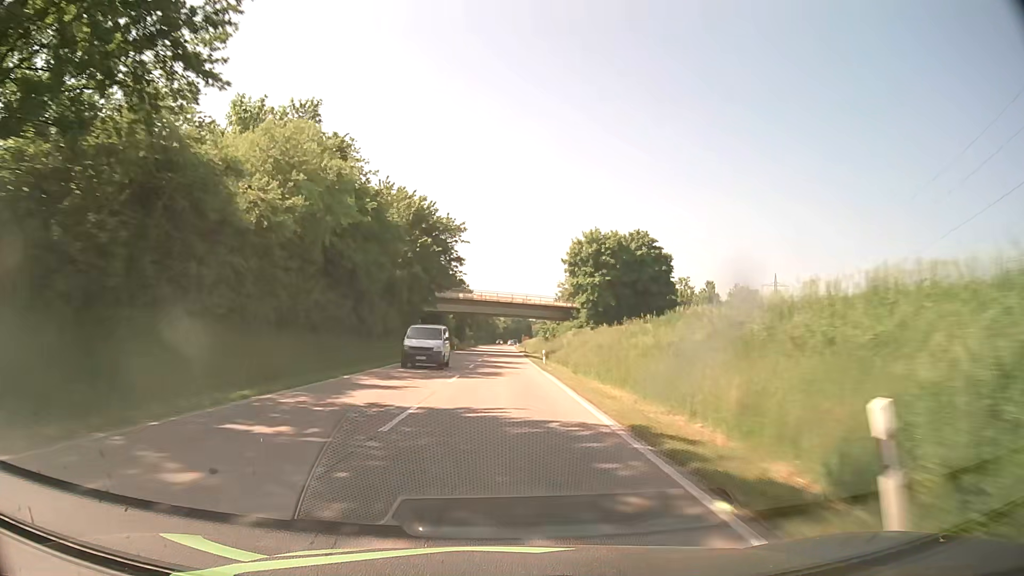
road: secondary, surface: asphalt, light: Day
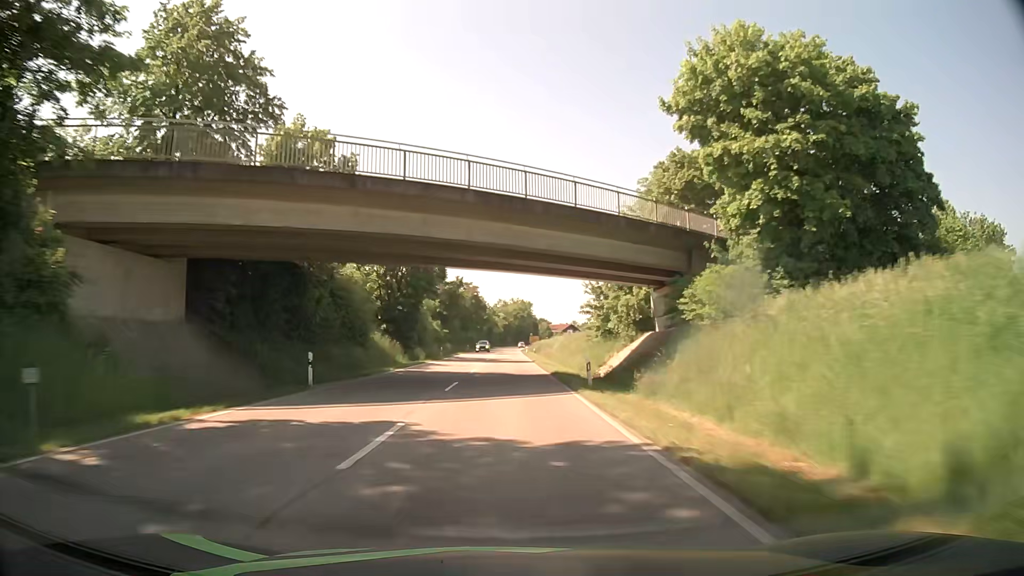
(-0.2, +63.0) m; 0°
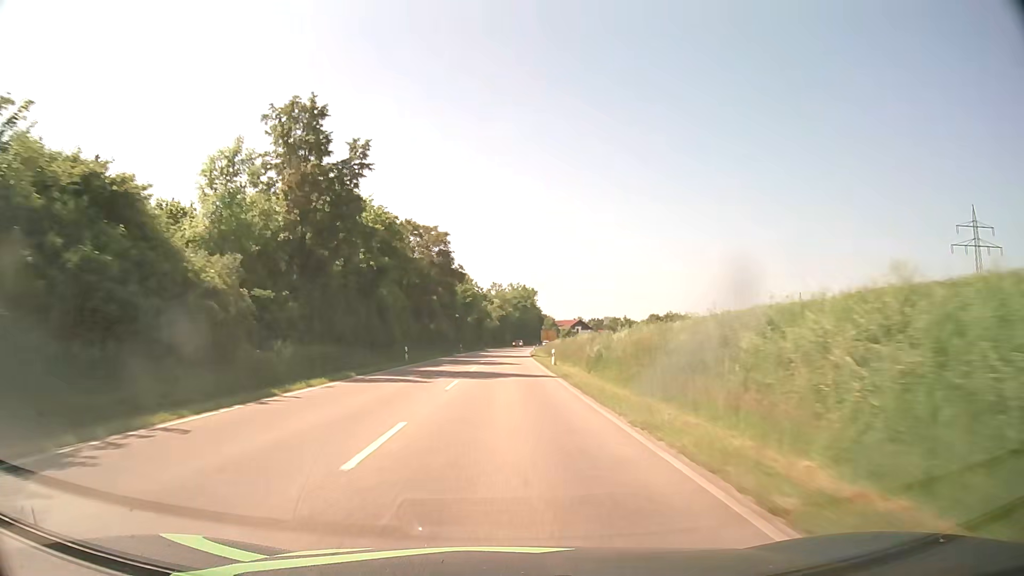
(0.0, +60.1) m; 0°
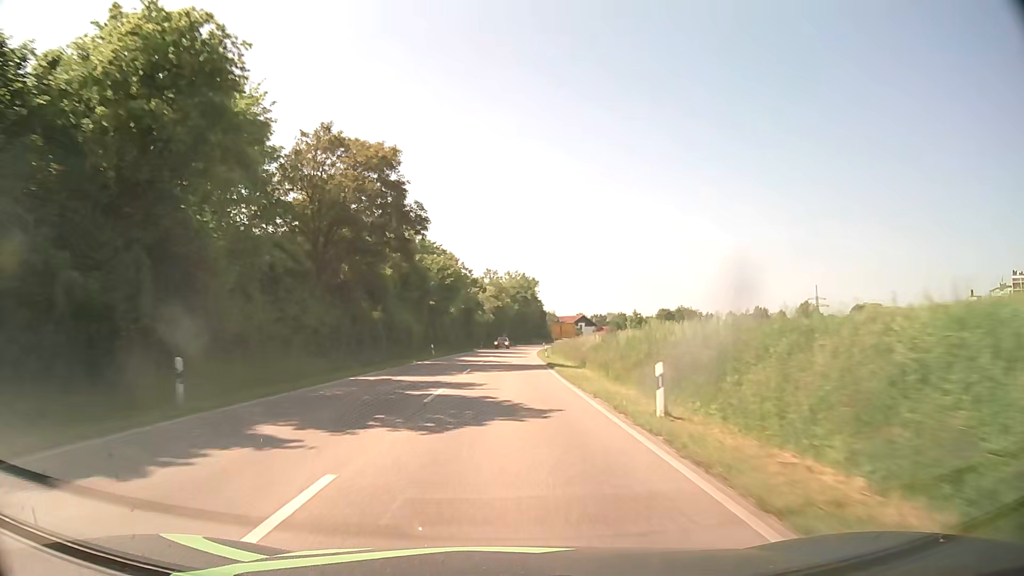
(+0.2, +28.4) m; 0°
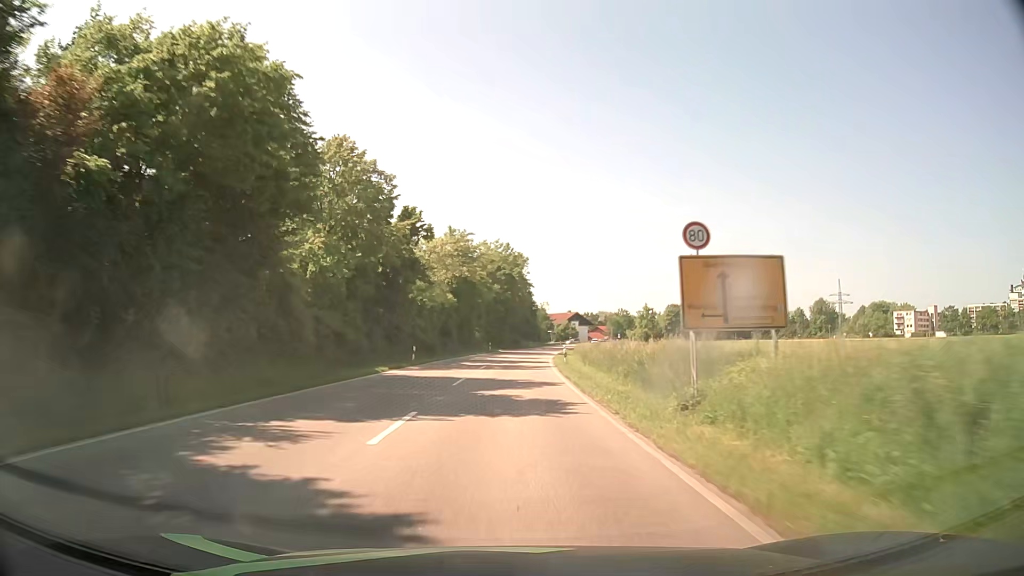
(+0.7, +53.8) m; +2°
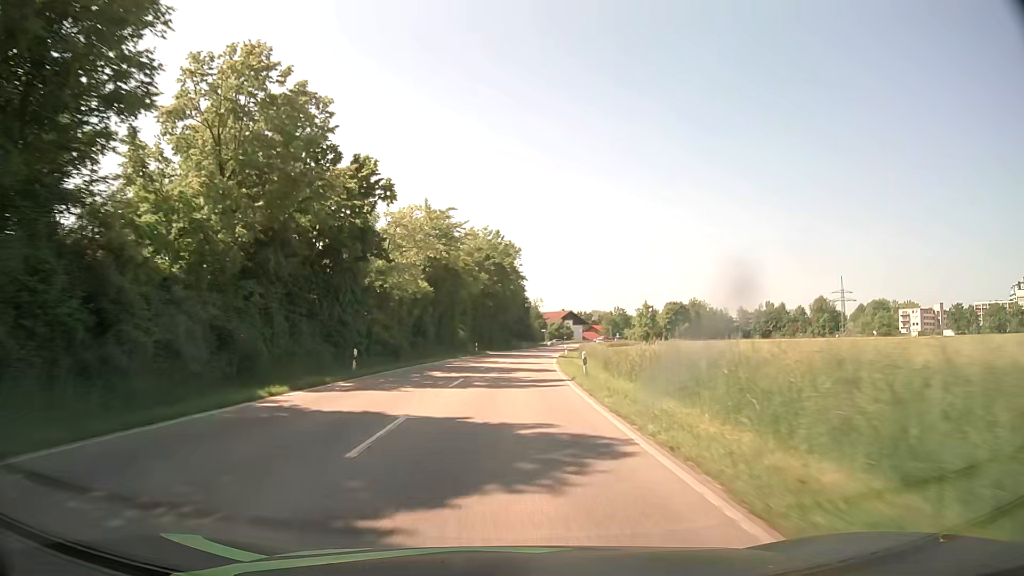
(+0.1, +13.0) m; +1°
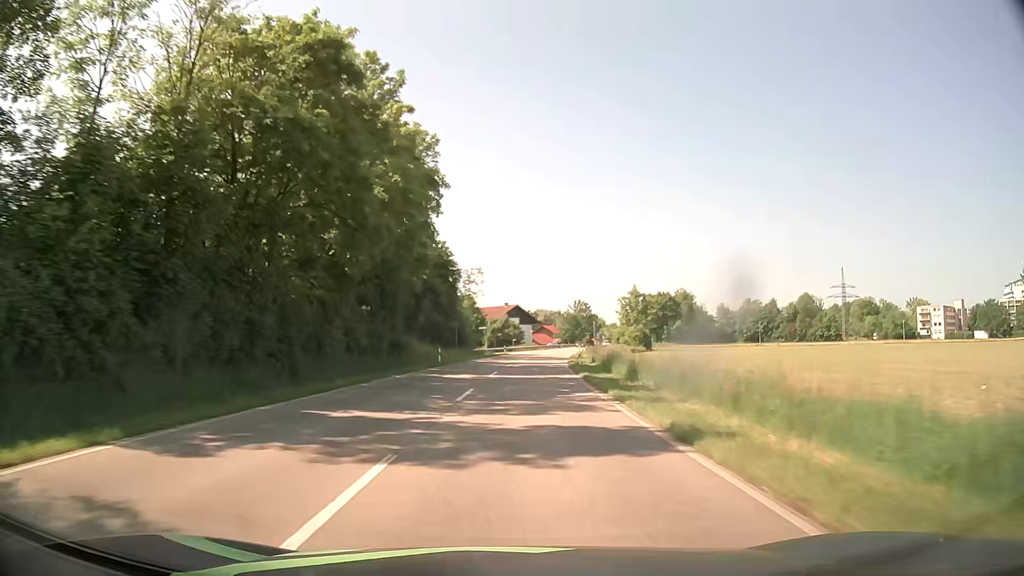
(+2.7, +63.8) m; +5°
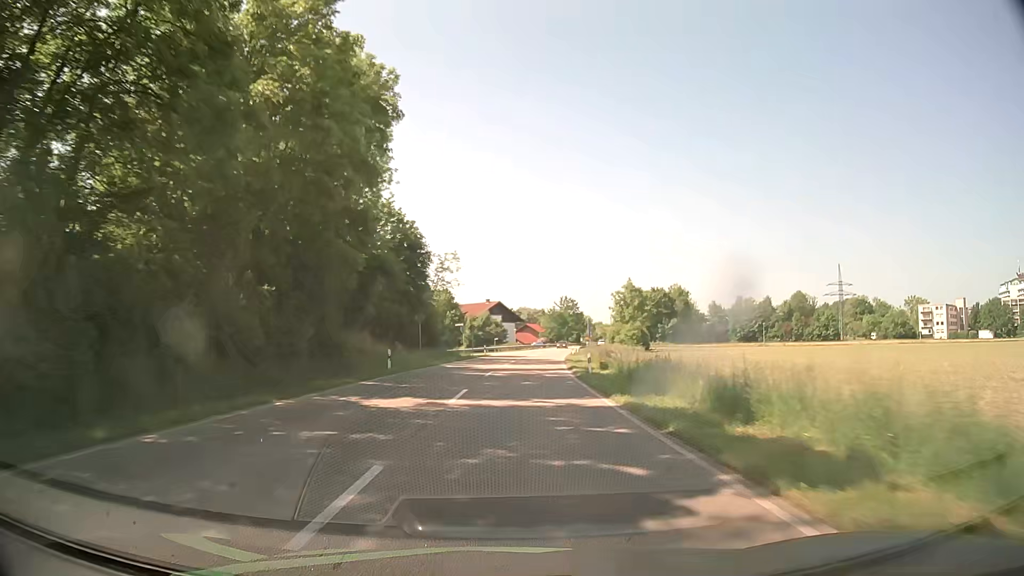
(+0.2, +12.6) m; +2°
(0, +10) (0, +20) (+1, +30) (+2, +40) (+2, +50) (+3, +60) (+4, +70) (+6, +80) (+7, +90) (+9, +100) m
